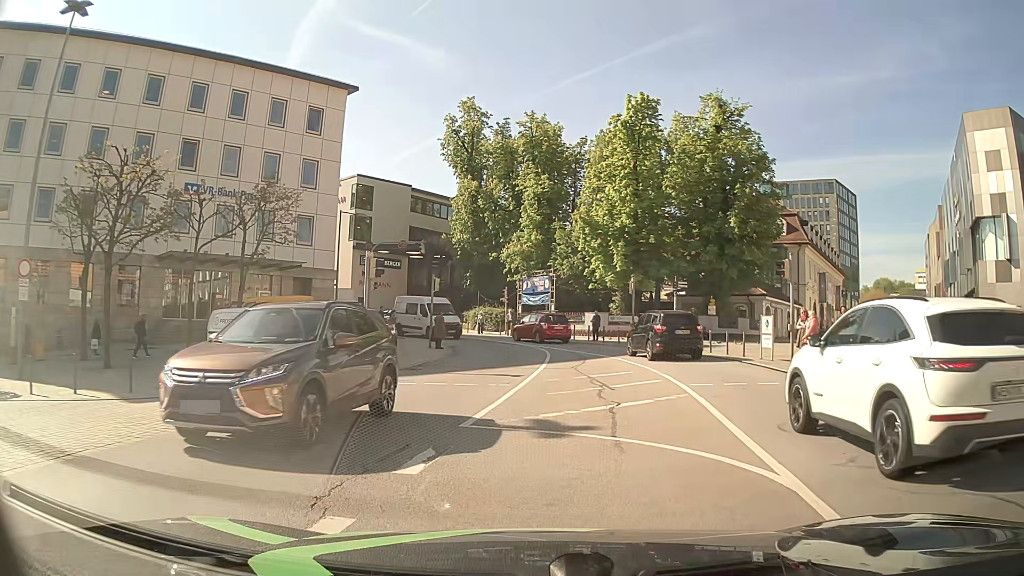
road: primary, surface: asphalt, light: Day
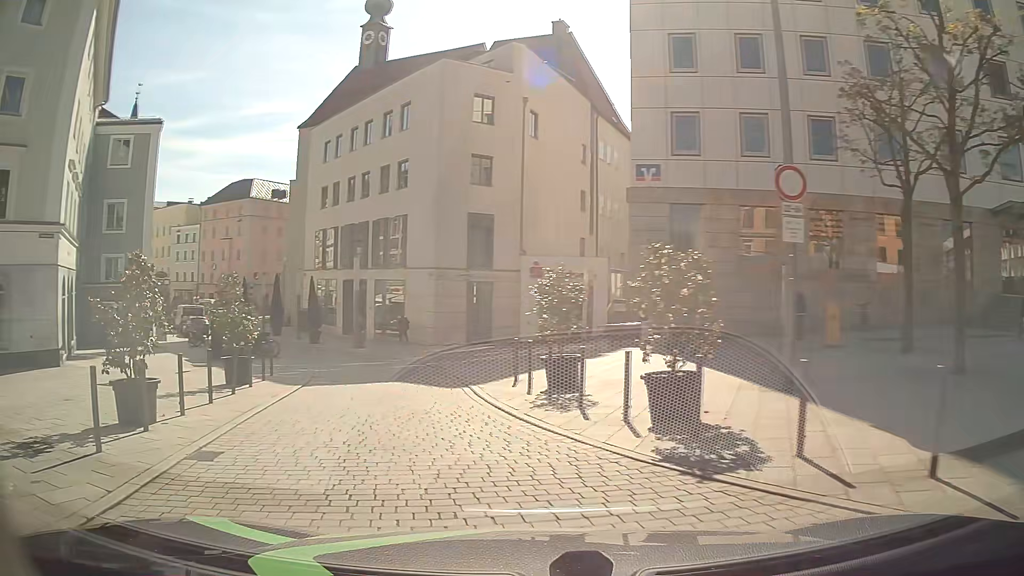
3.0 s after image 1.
(-6.1, +9.0) m; -72°
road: residential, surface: paving_stones
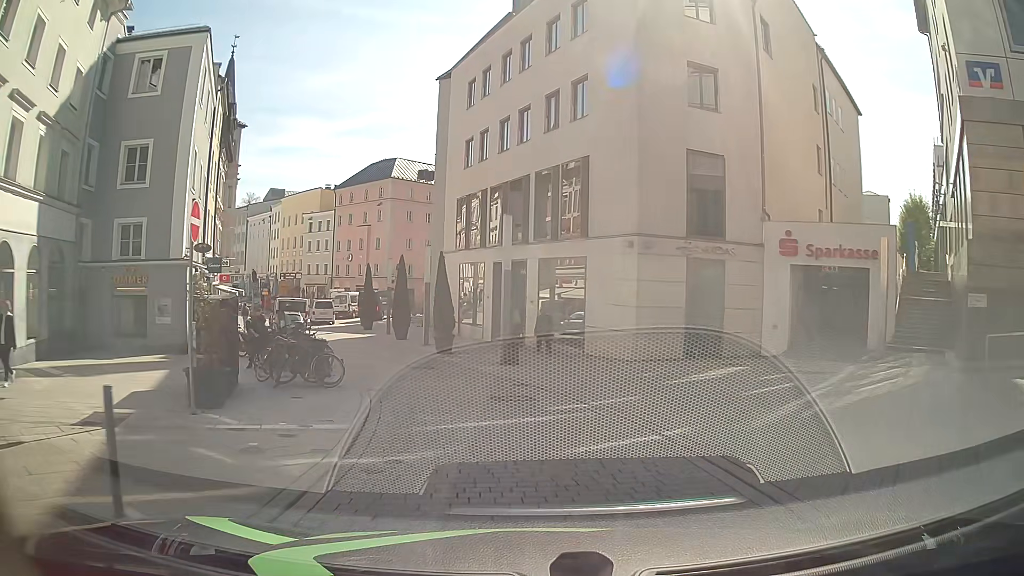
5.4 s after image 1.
(-2.3, +13.2) m; -14°
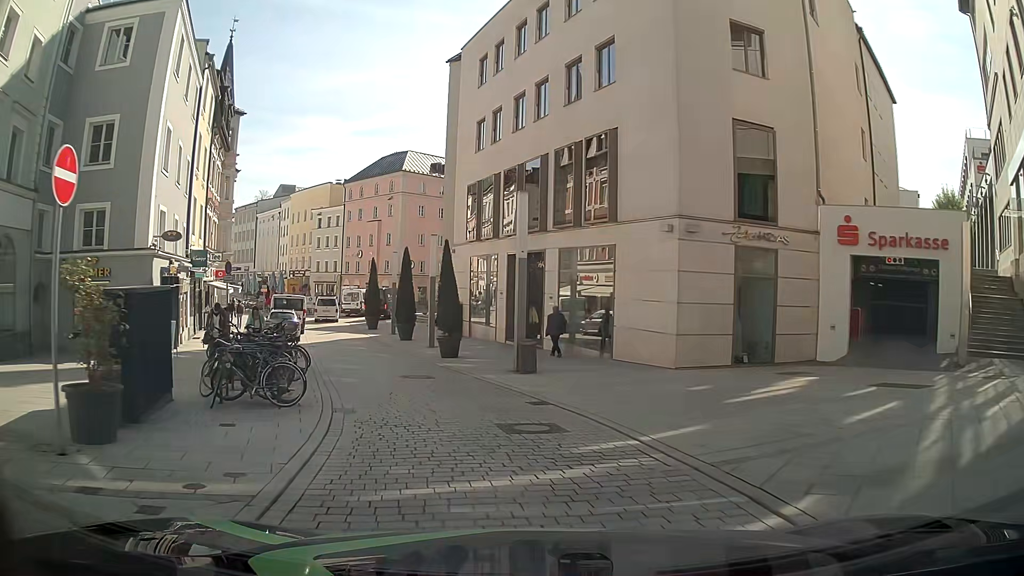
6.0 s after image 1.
(0.0, +3.5) m; -1°
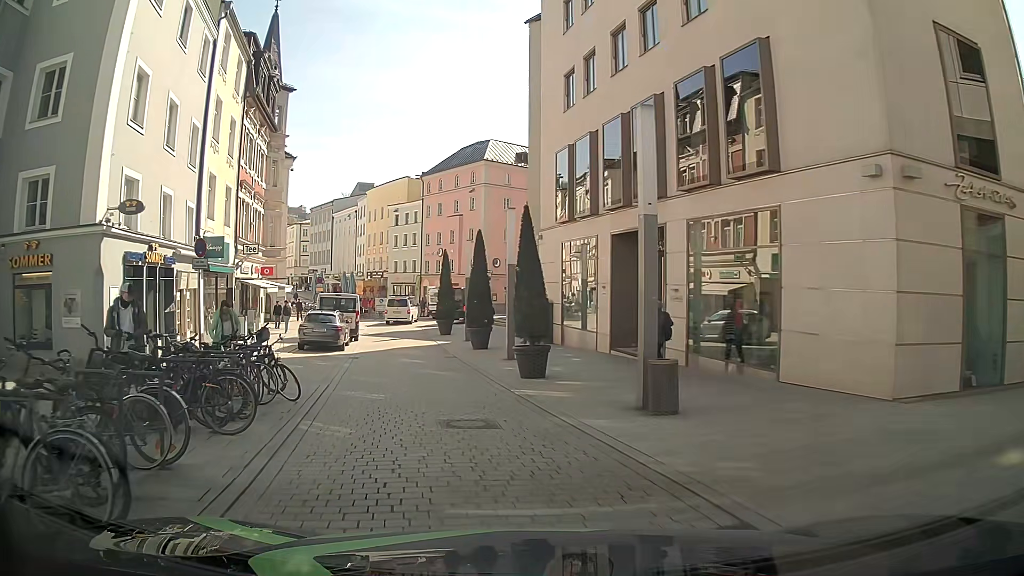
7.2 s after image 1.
(-0.3, +7.1) m; -8°
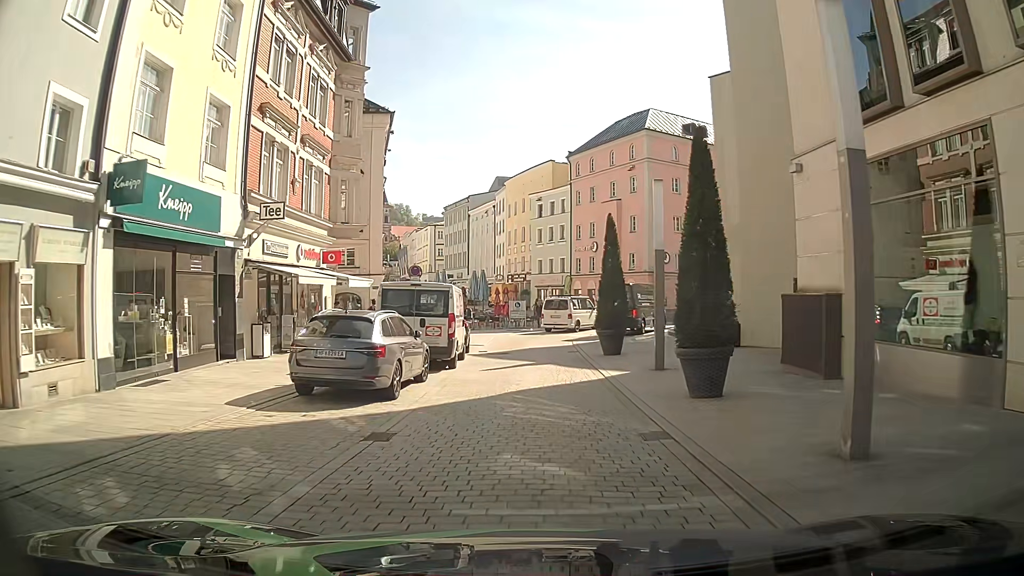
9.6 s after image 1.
(-1.9, +14.2) m; -14°
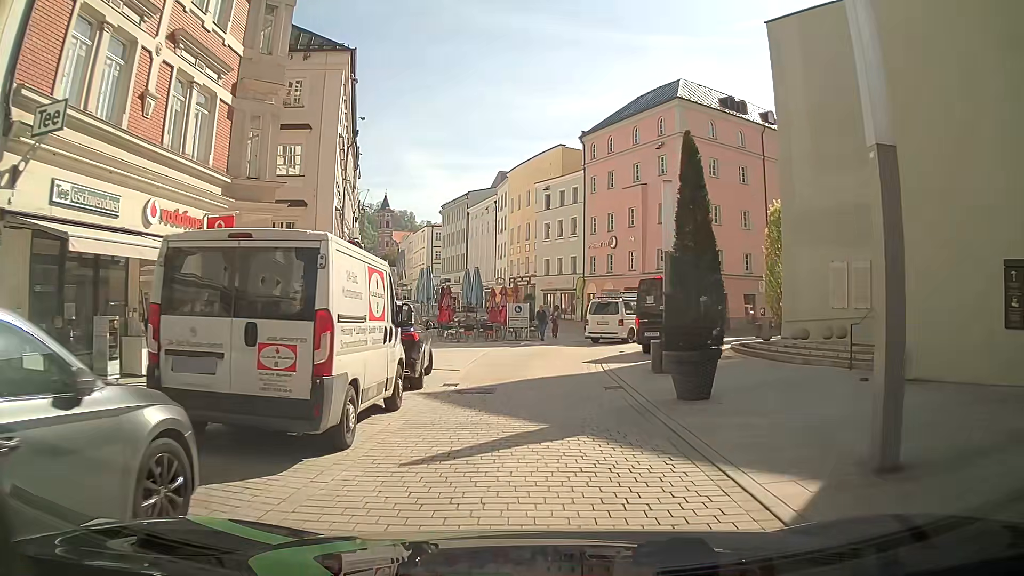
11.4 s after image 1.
(+0.2, +10.6) m; -1°
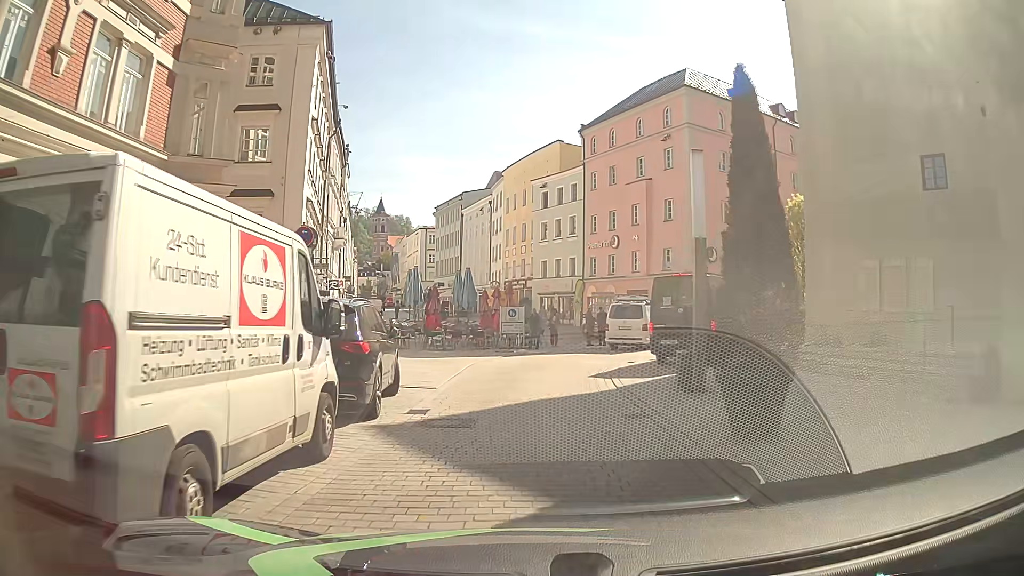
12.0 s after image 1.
(+0.2, +3.4) m; +2°
(0, +10) (+1, +20) (+5, +29) (+12, +36) (+20, +42) (+28, +48) (+36, +53) (+44, +60) (+52, +66) (+60, +71) m
